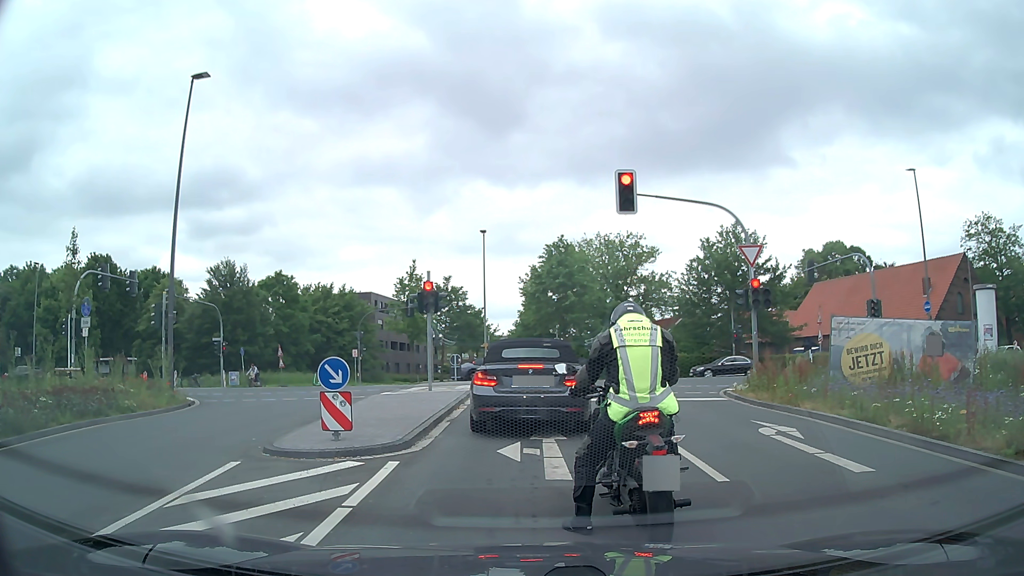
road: secondary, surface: asphalt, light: Day
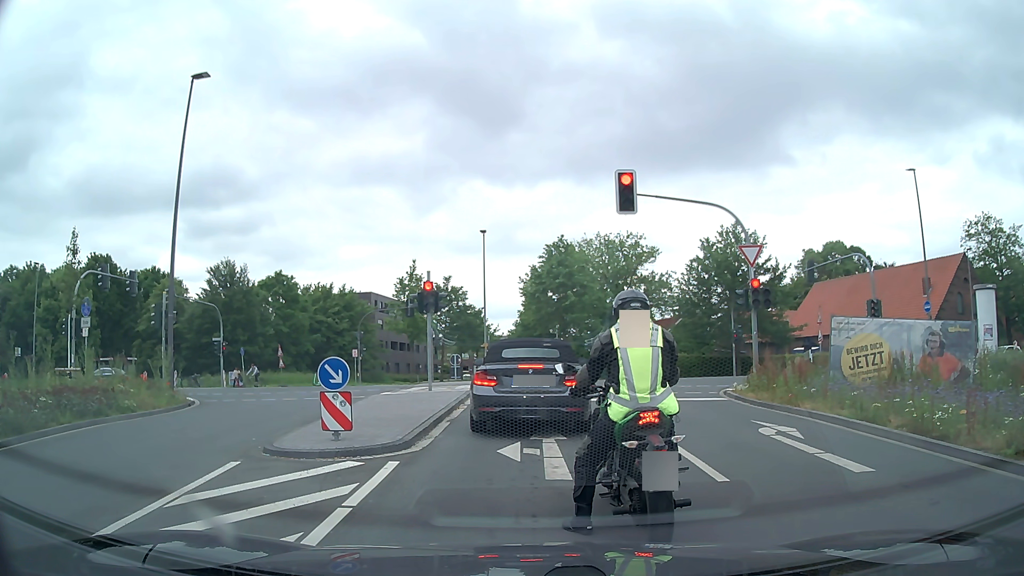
(0.0, 0.0) m; 0°
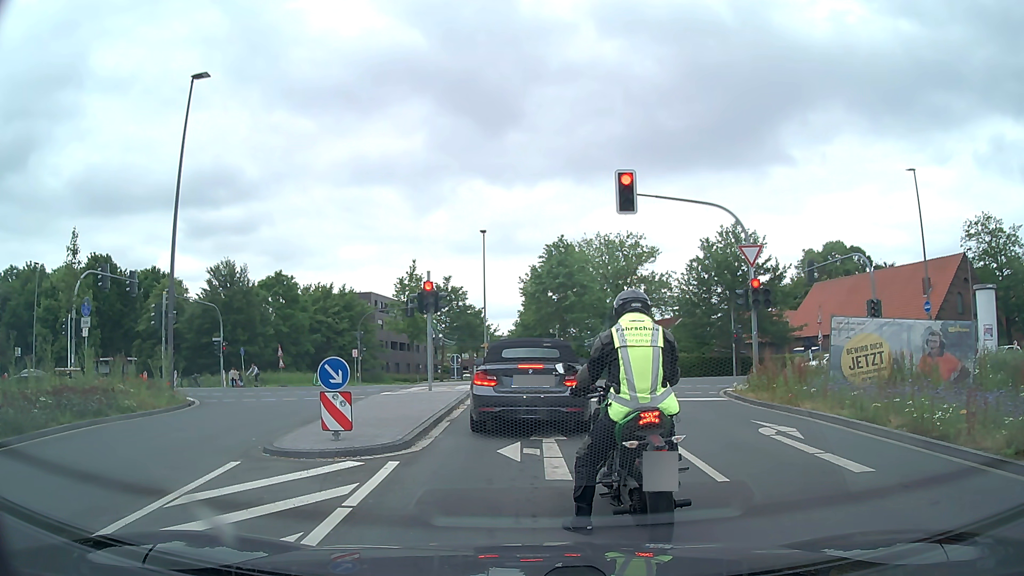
(0.0, 0.0) m; 0°
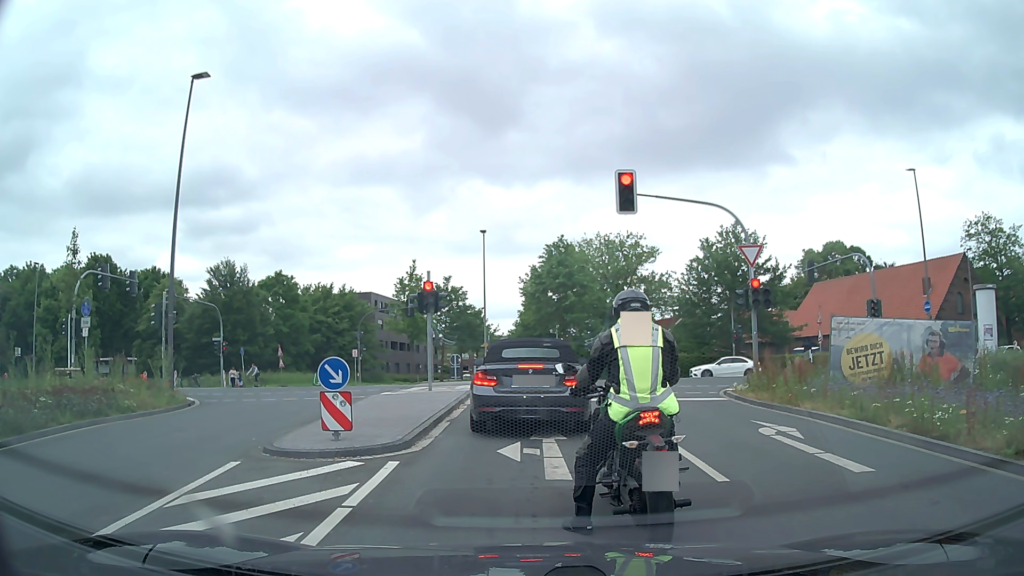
(0.0, 0.0) m; 0°
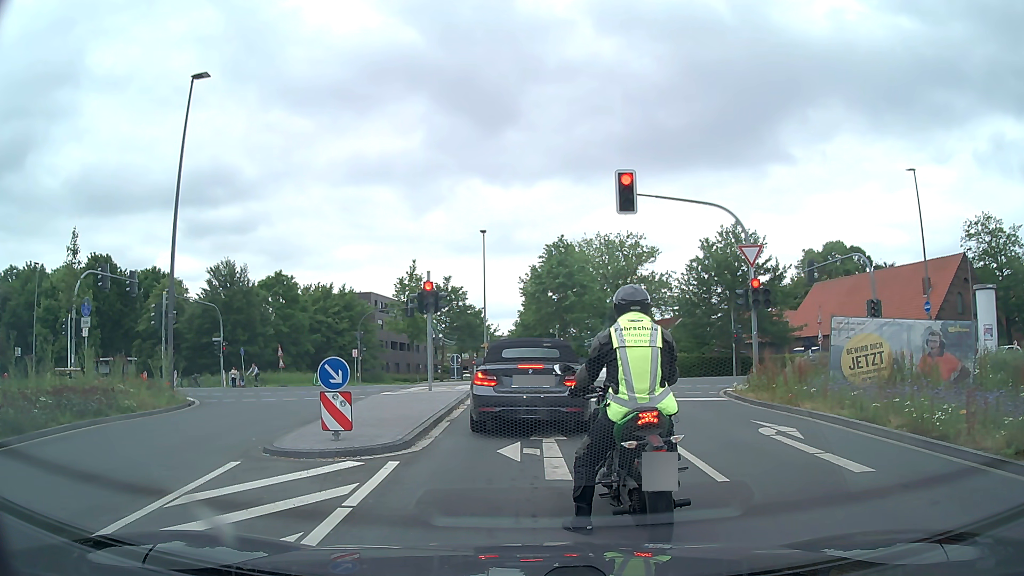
(0.0, 0.0) m; 0°
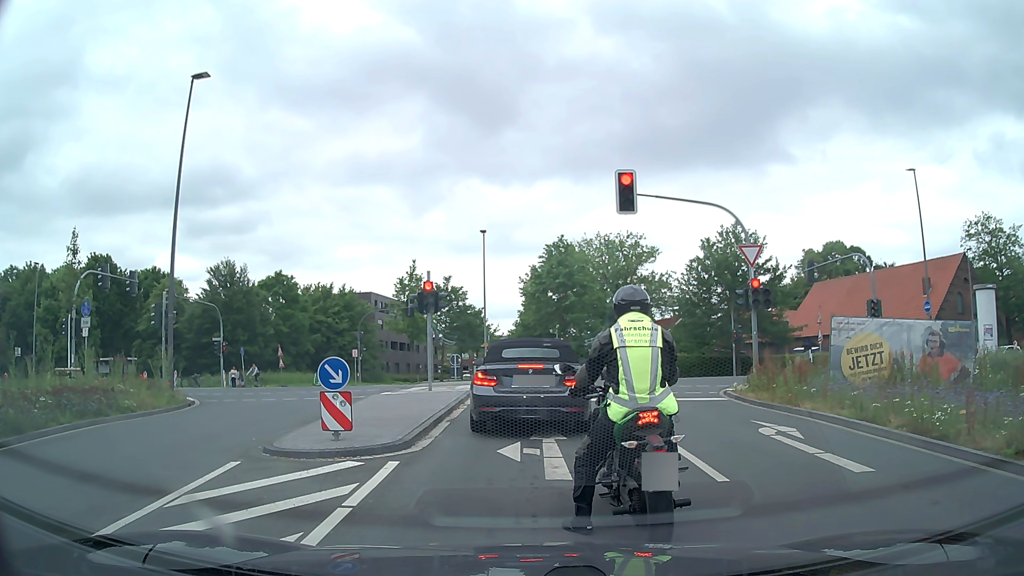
(0.0, 0.0) m; 0°
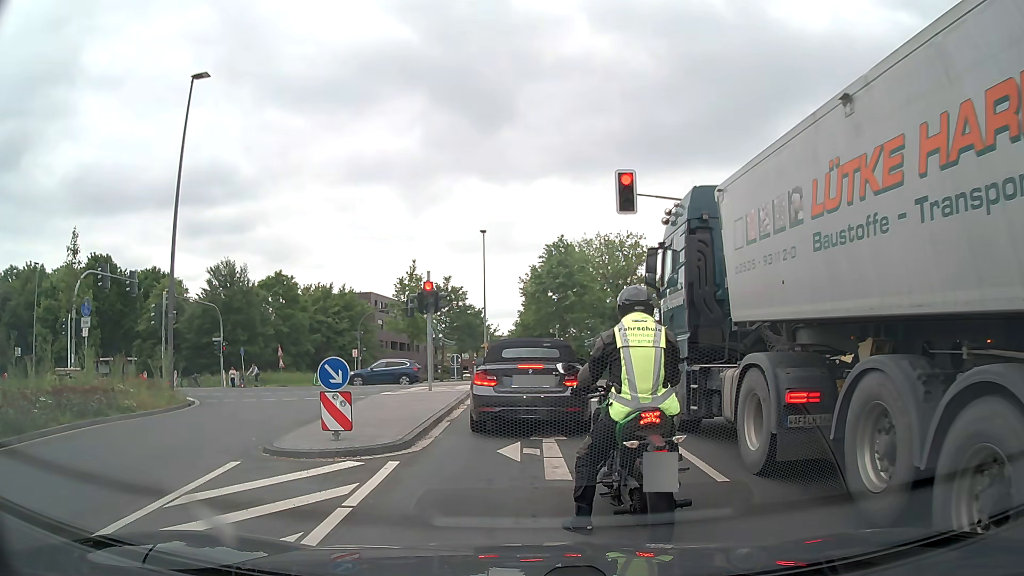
(0.0, 0.0) m; 0°
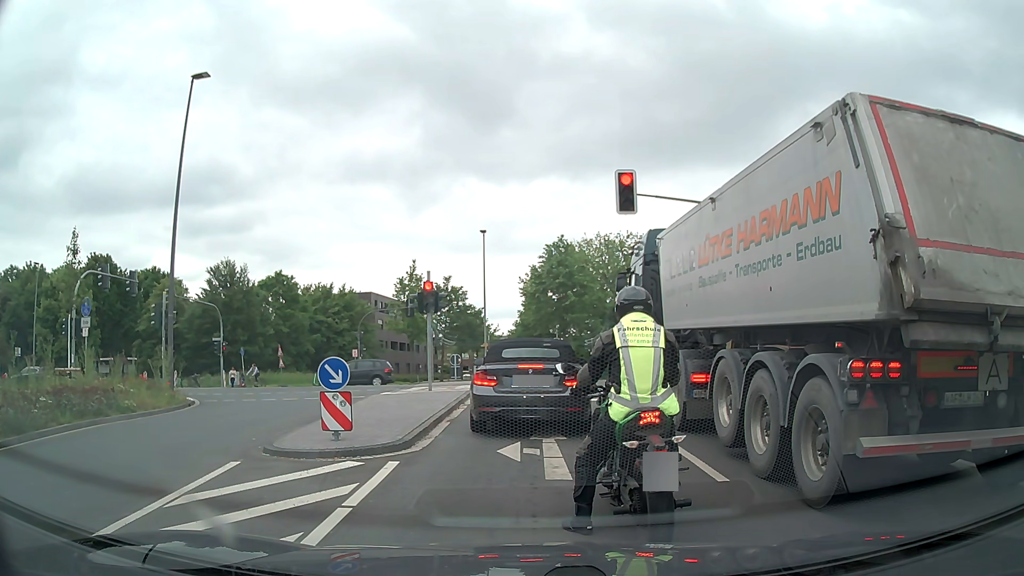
(0.0, 0.0) m; 0°
